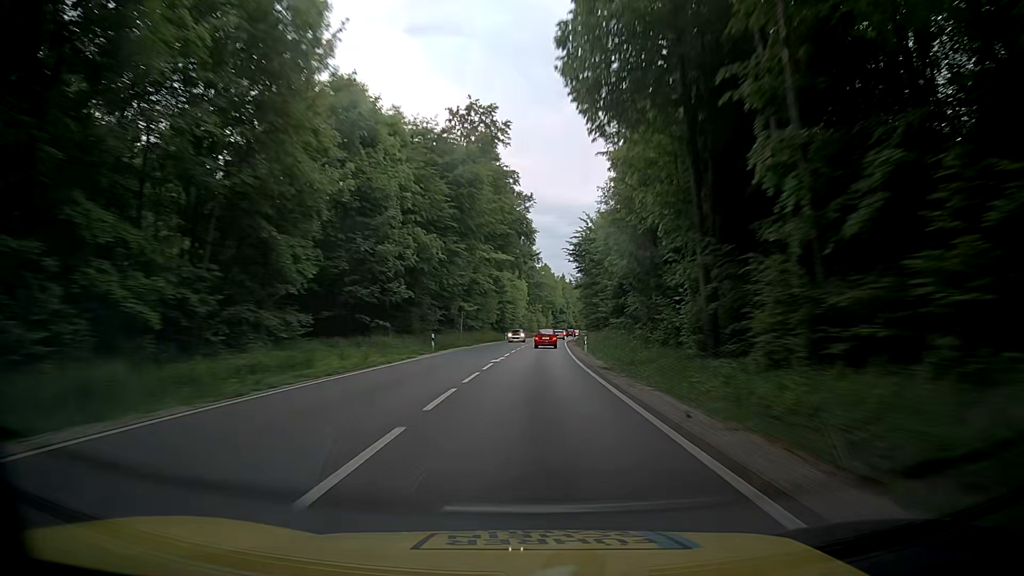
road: primary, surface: asphalt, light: Day
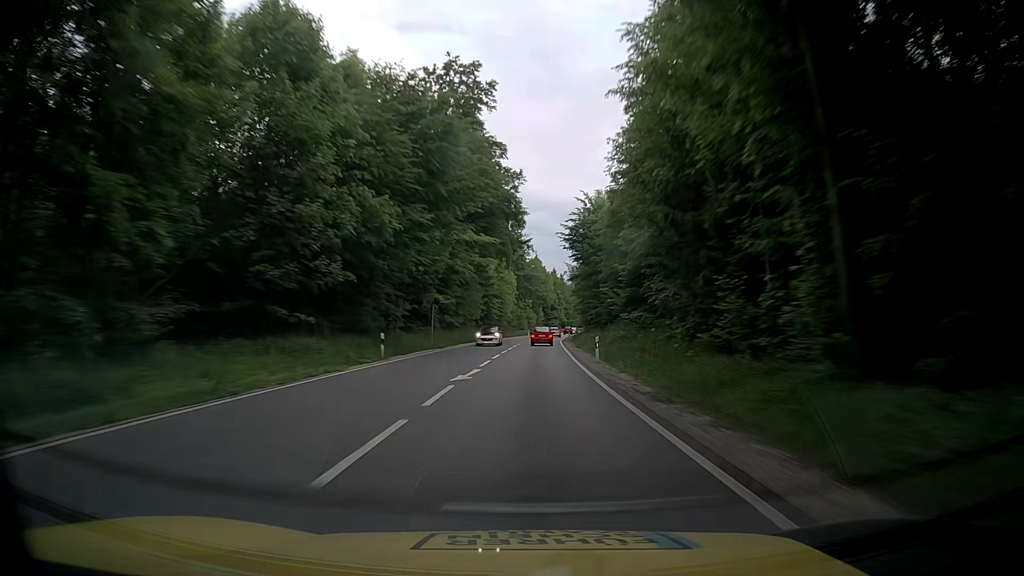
(+0.2, +11.4) m; +1°
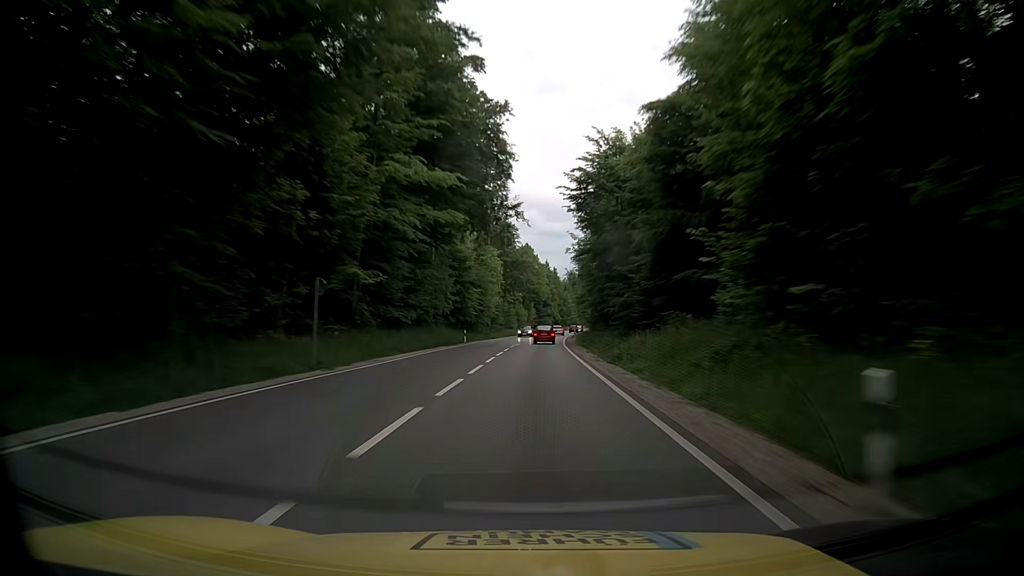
(+0.2, +22.9) m; +1°
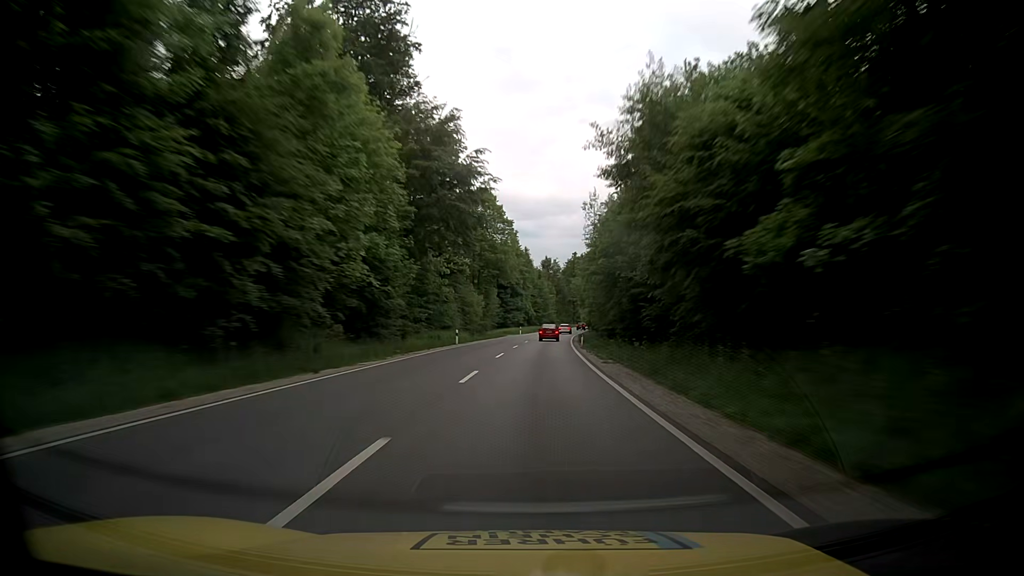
(+1.1, +57.0) m; +2°
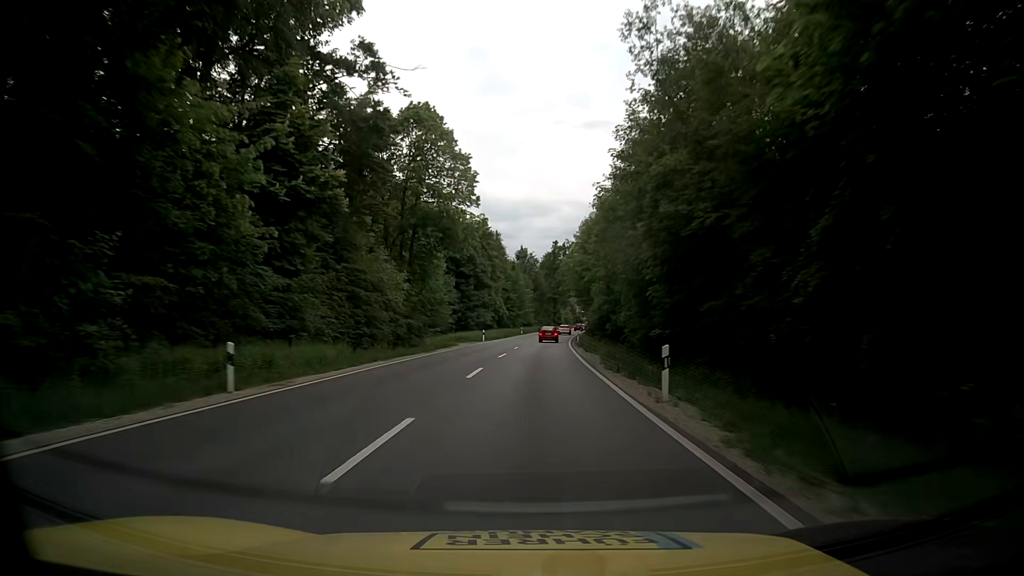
(+1.0, +34.0) m; +2°
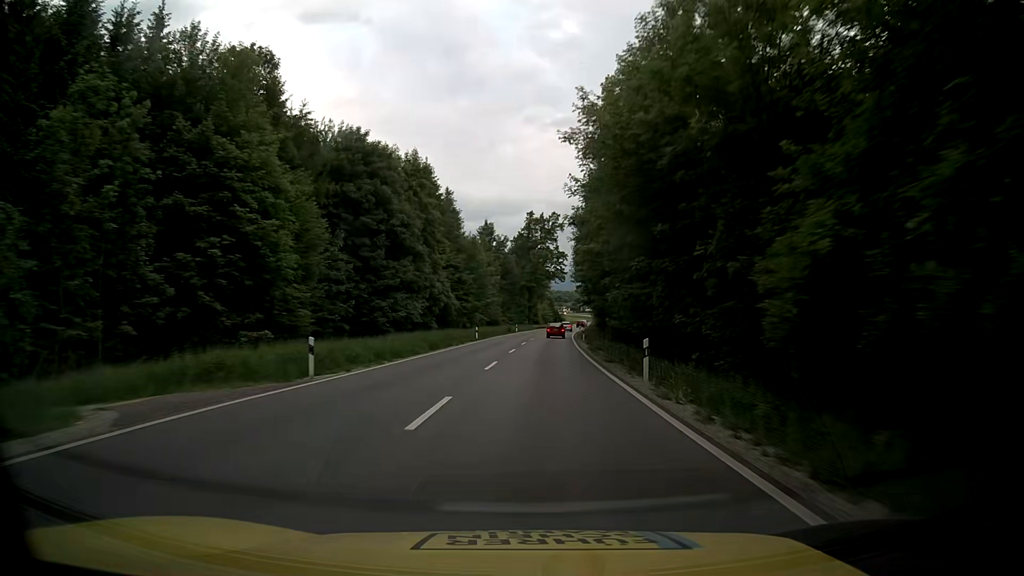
(+1.5, +45.2) m; +3°
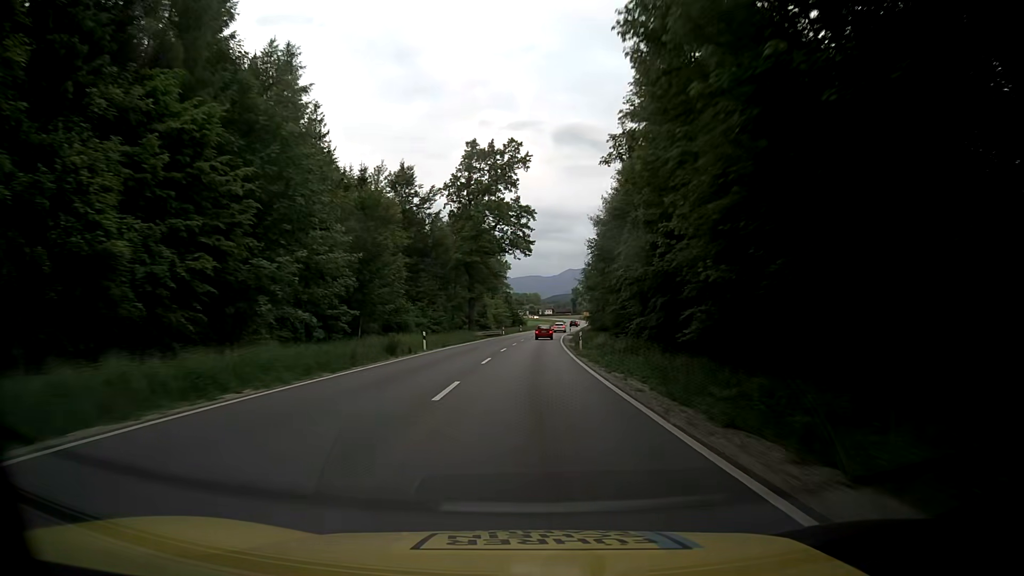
(+2.0, +56.4) m; +4°
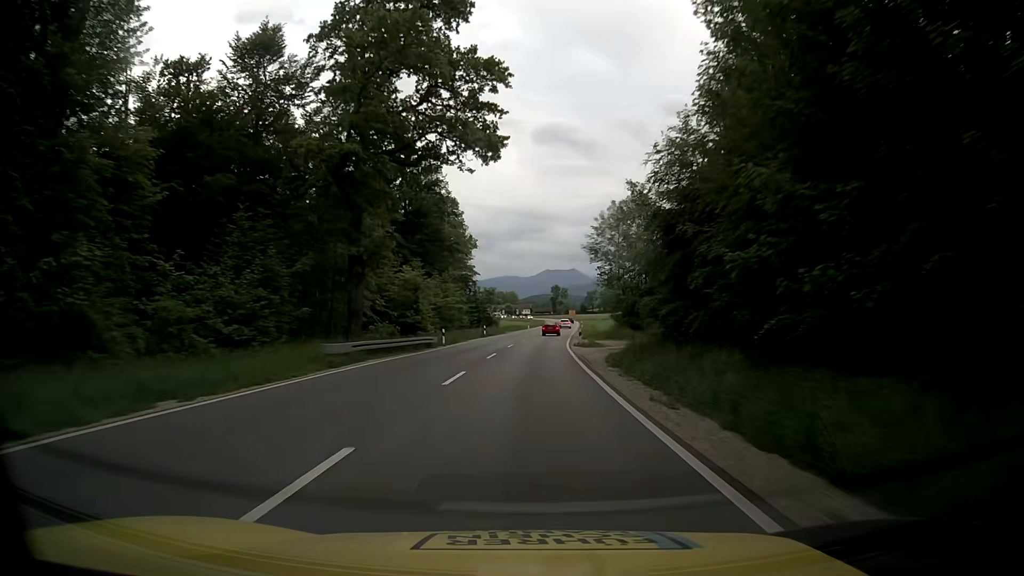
(+0.5, +45.1) m; +1°
(0, +10) (0, +20) (+1, +30) (+1, +40) (+2, +50) (+3, +60) (+4, +70) (+5, +80) (+6, +90) (+7, +100) m
